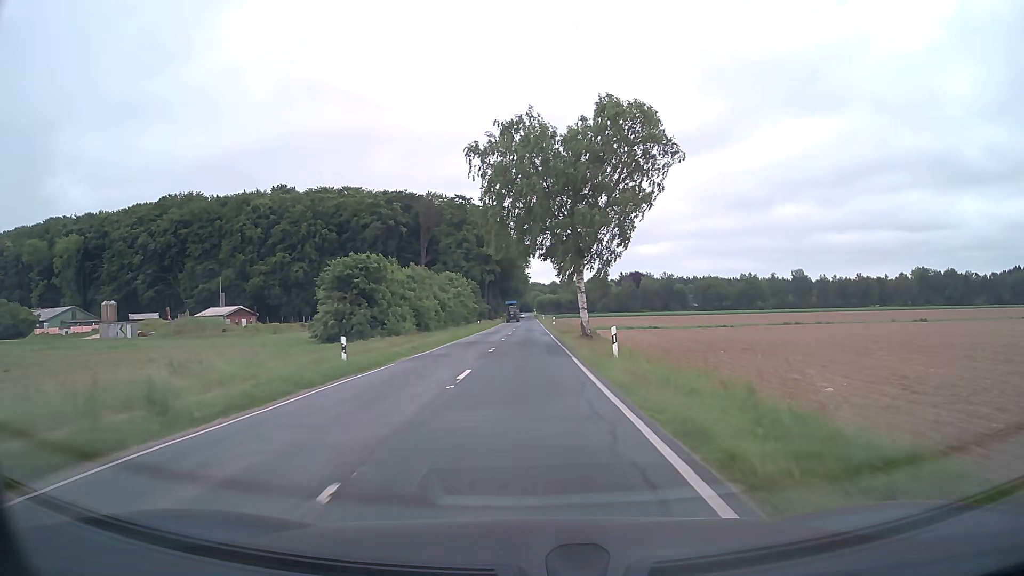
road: tertiary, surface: asphalt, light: Day
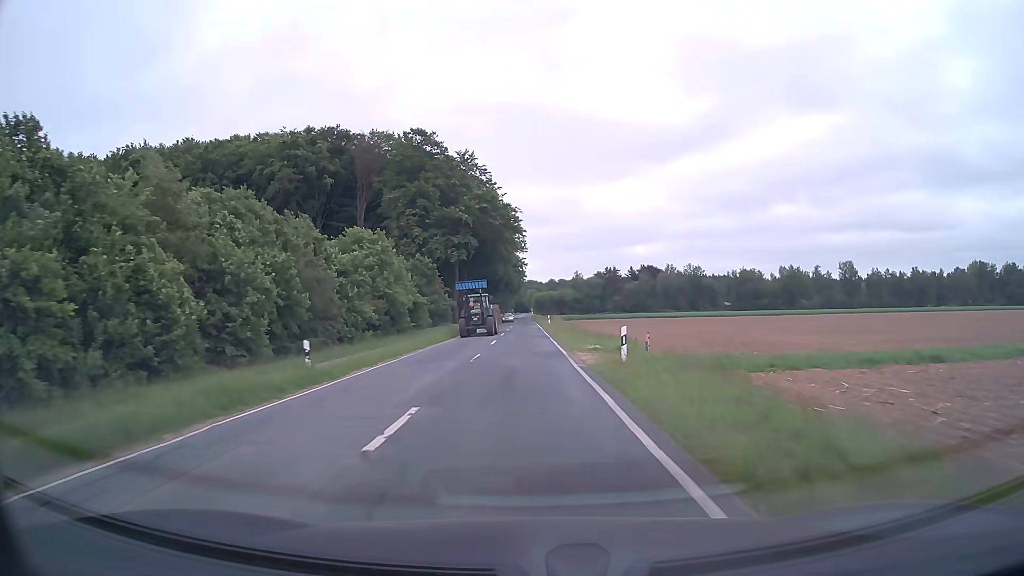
(0.0, +54.0) m; 0°
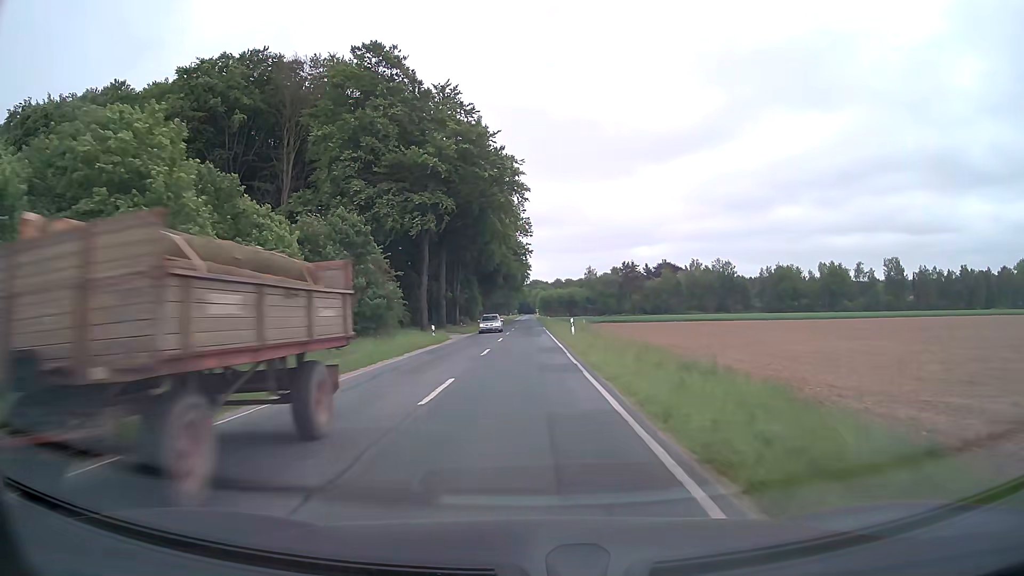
(0.0, +32.3) m; 0°
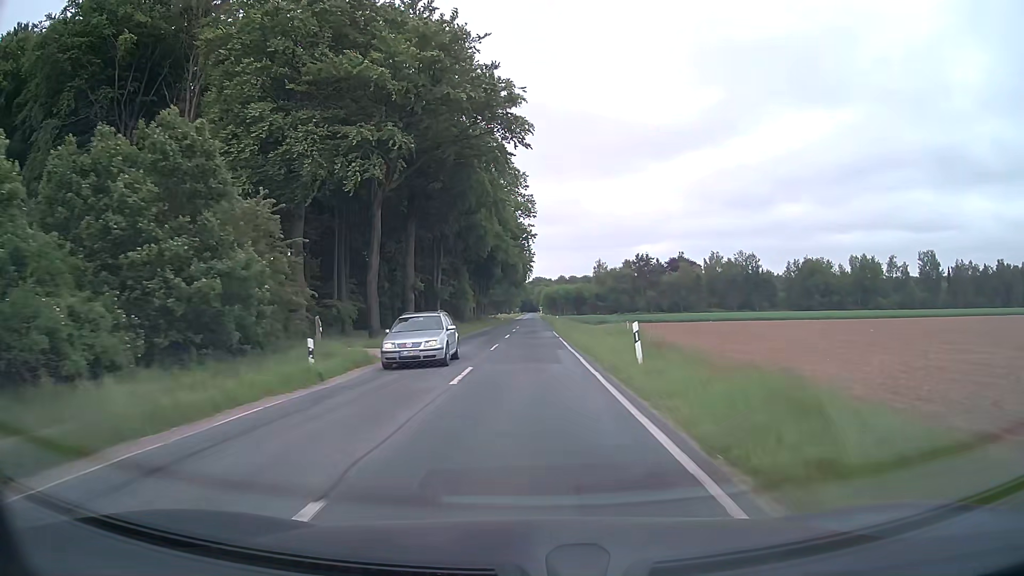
(-0.1, +21.5) m; 0°
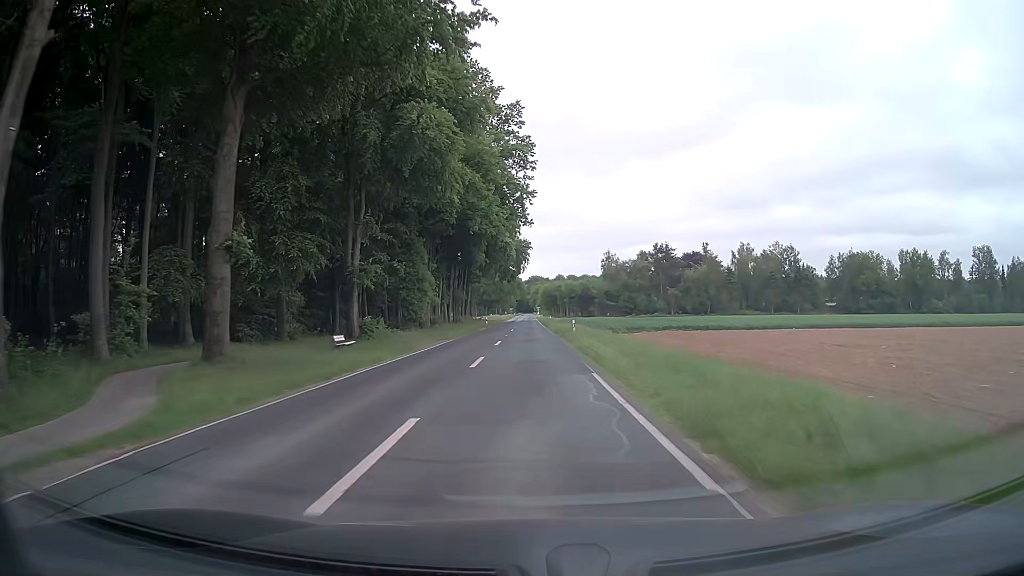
(0.0, +32.2) m; 0°
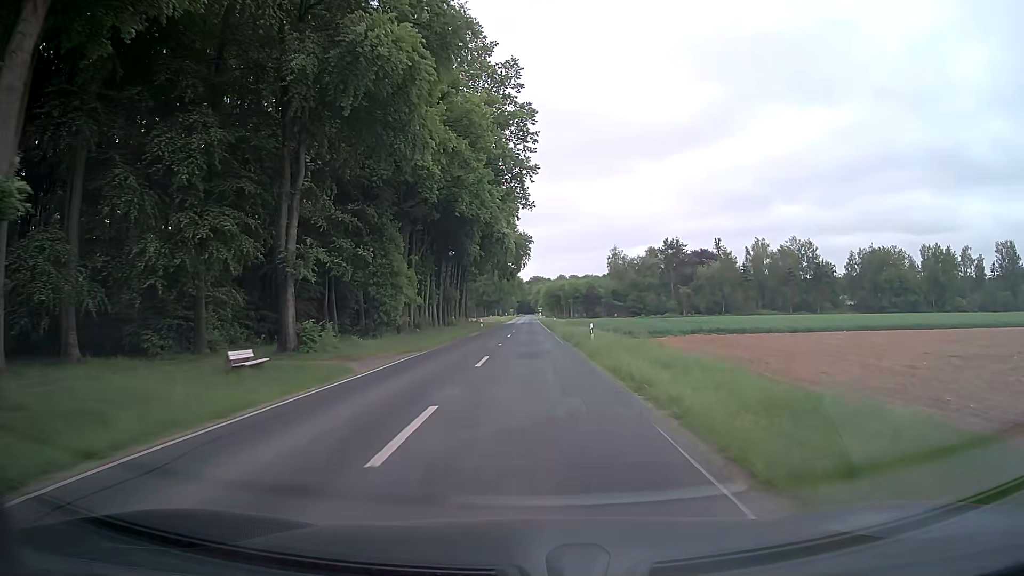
(0.0, +10.7) m; 0°
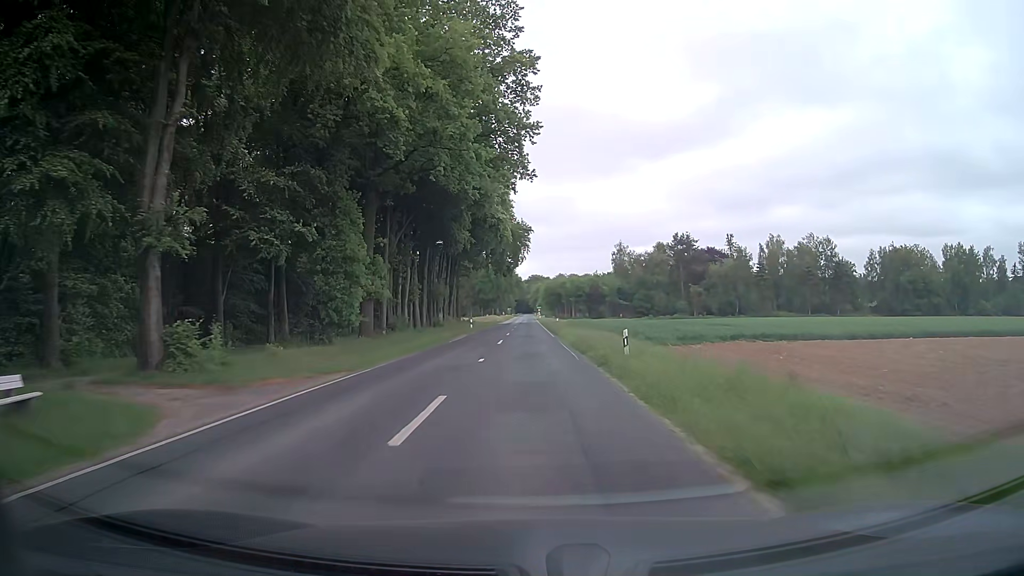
(0.0, +10.7) m; 0°
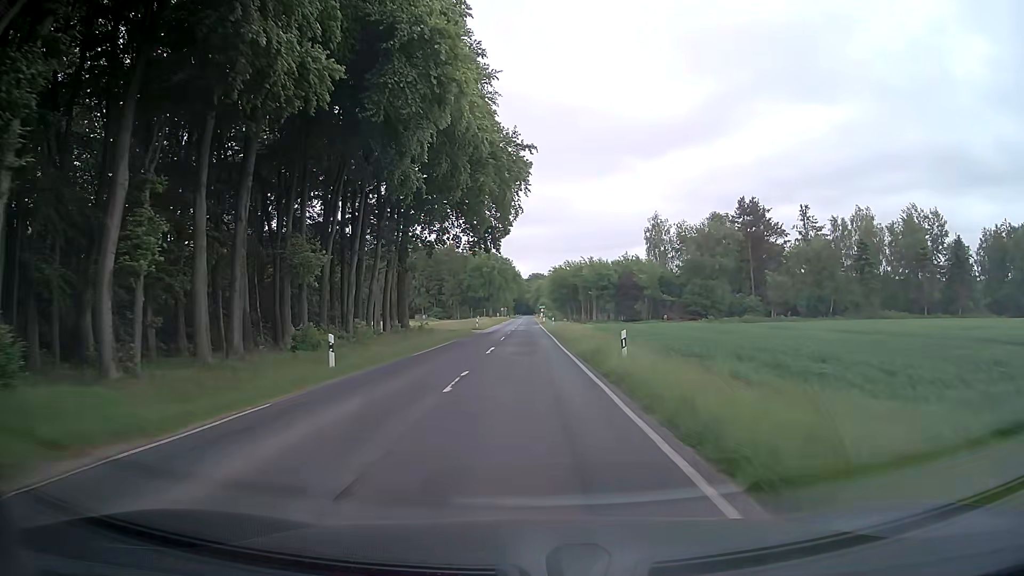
(+0.1, +43.0) m; 0°
(0, +10) (0, +20) (0, +30) (0, +40) (0, +50) (0, +60) (+1, +70) (+1, +80) (+1, +90) (+1, +100) m
